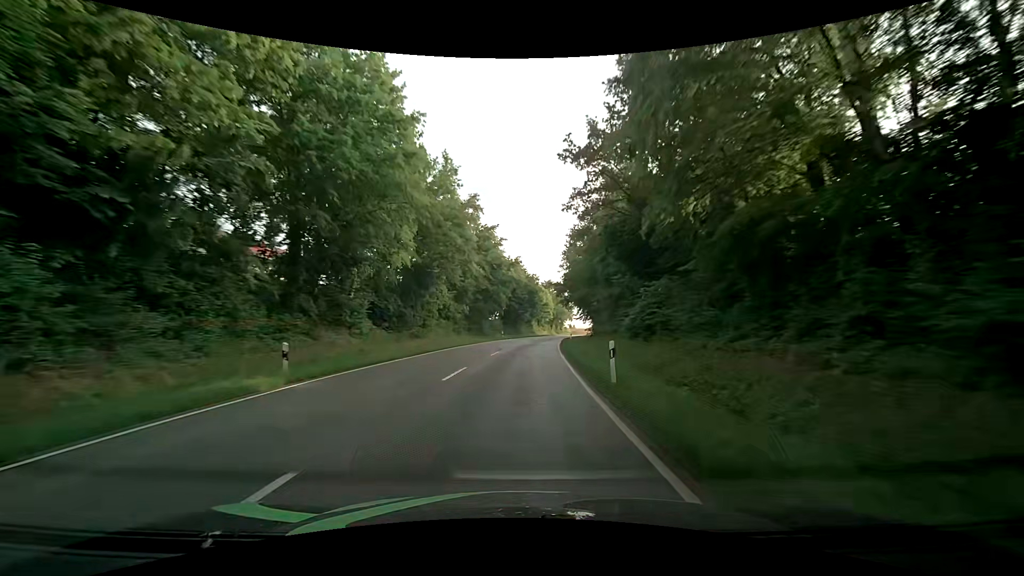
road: secondary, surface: asphalt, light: Day
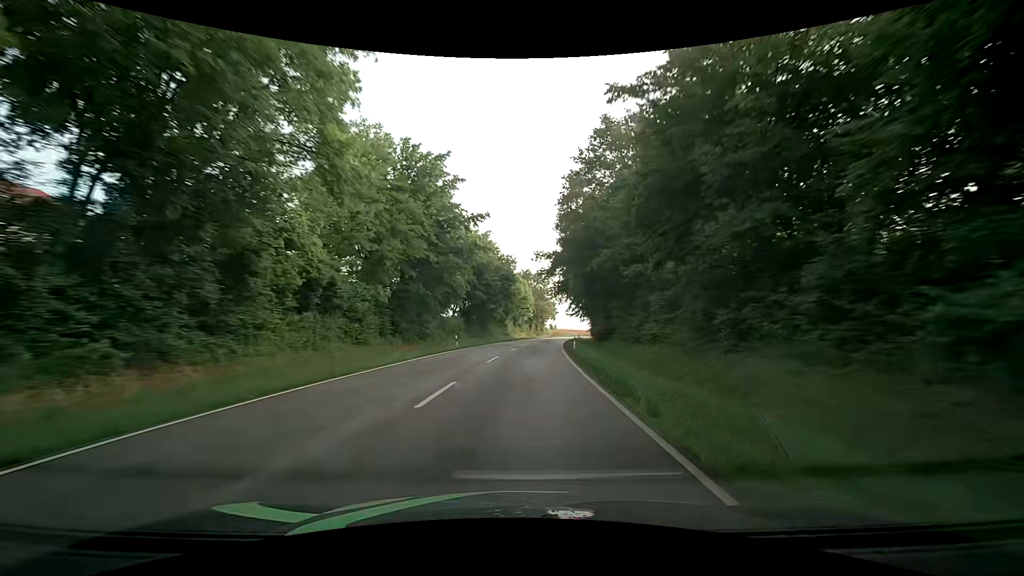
(+0.6, +27.9) m; +2°
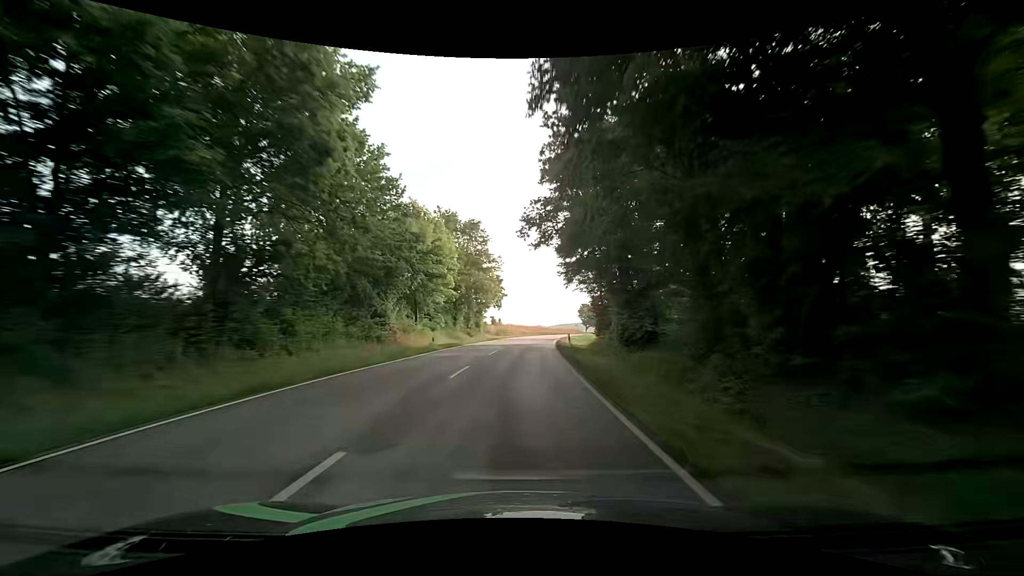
(+3.5, +55.0) m; +7°
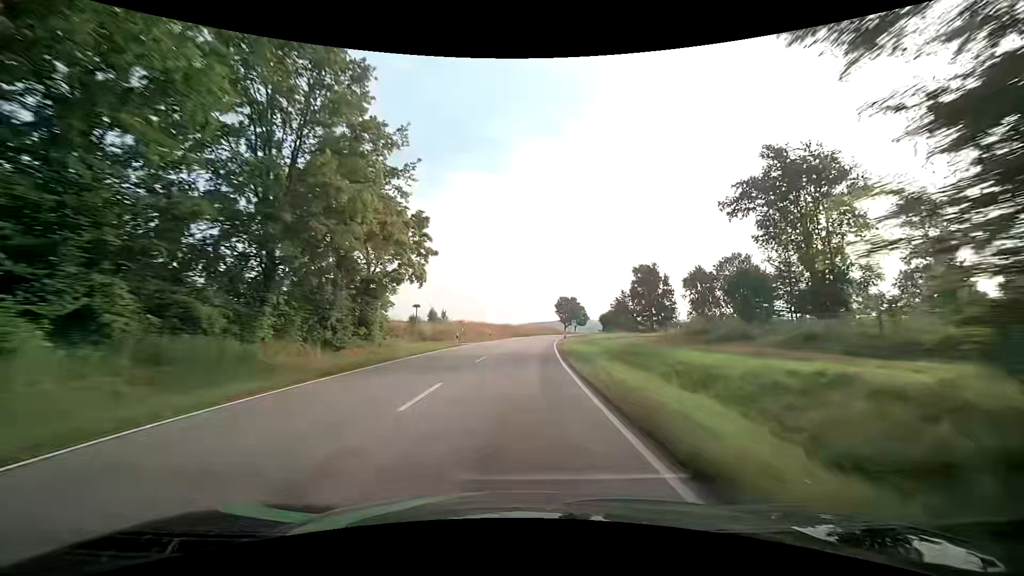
(+1.5, +40.9) m; +4°
(0, +10) (0, +20) (+1, +30) (+2, +40) (+2, +50) (+3, +60) (+5, +70) (+6, +80) (+8, +90) (+9, +99) m
